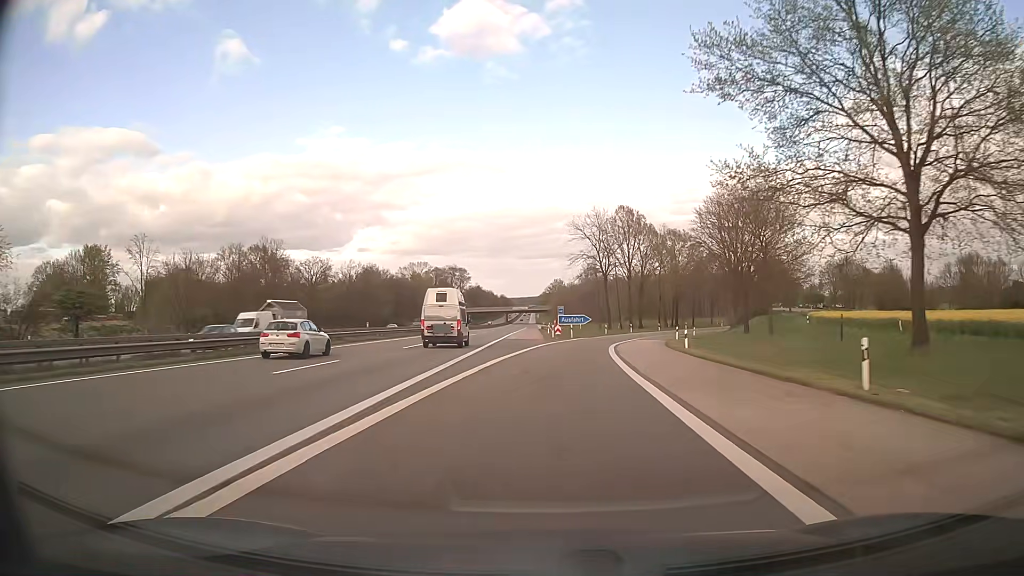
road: motorway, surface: asphalt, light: Day
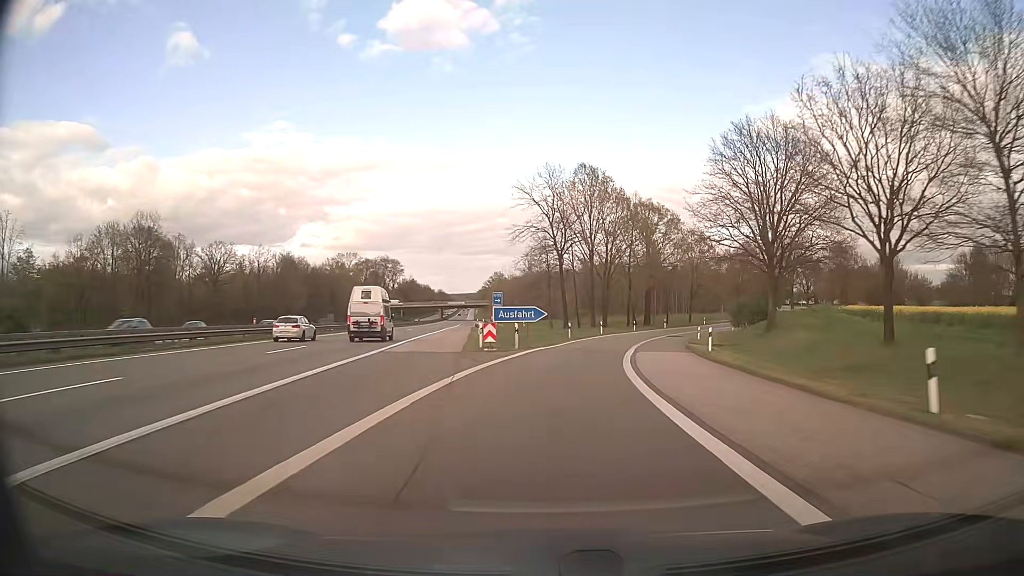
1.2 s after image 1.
(+1.0, +27.0) m; +5°
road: motorway_link
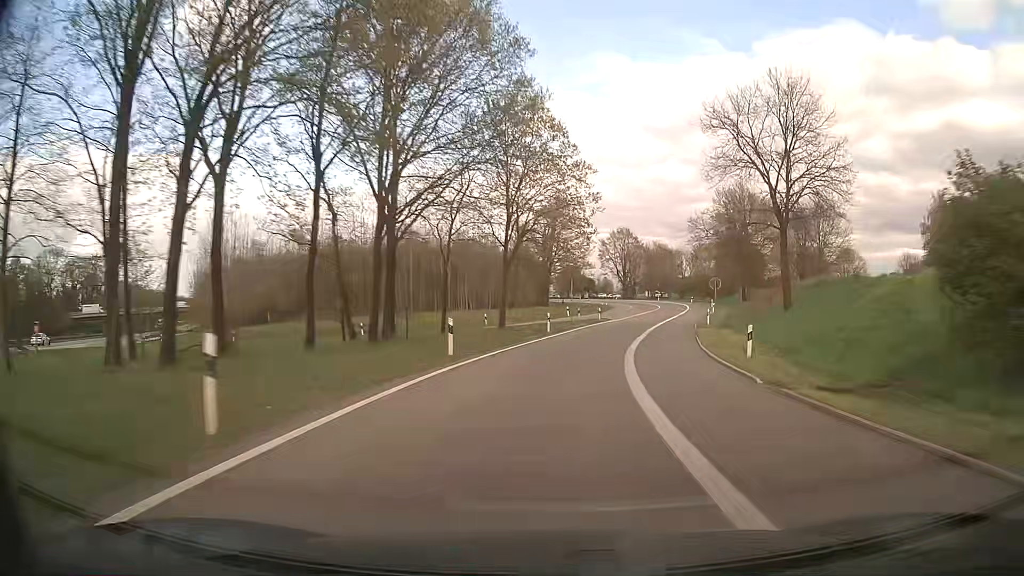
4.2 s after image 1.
(+11.1, +63.2) m; +21°
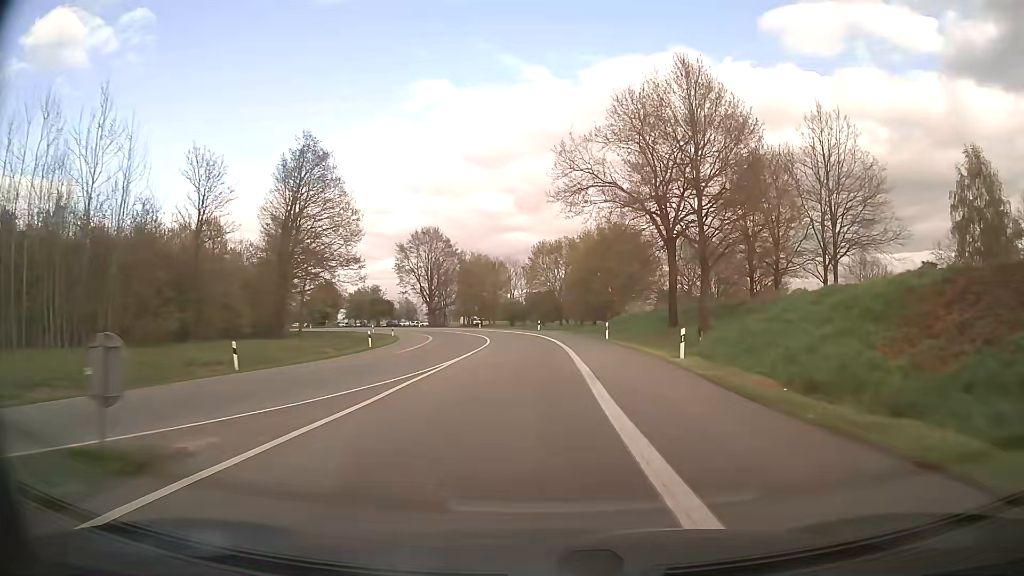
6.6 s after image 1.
(+7.5, +48.5) m; +16°
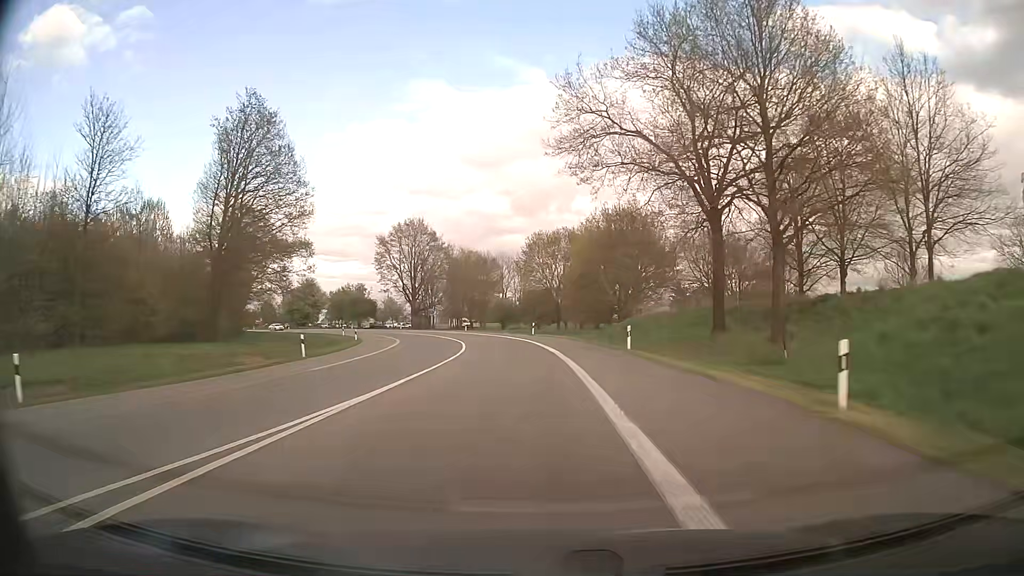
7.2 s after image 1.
(+0.1, +12.2) m; 0°
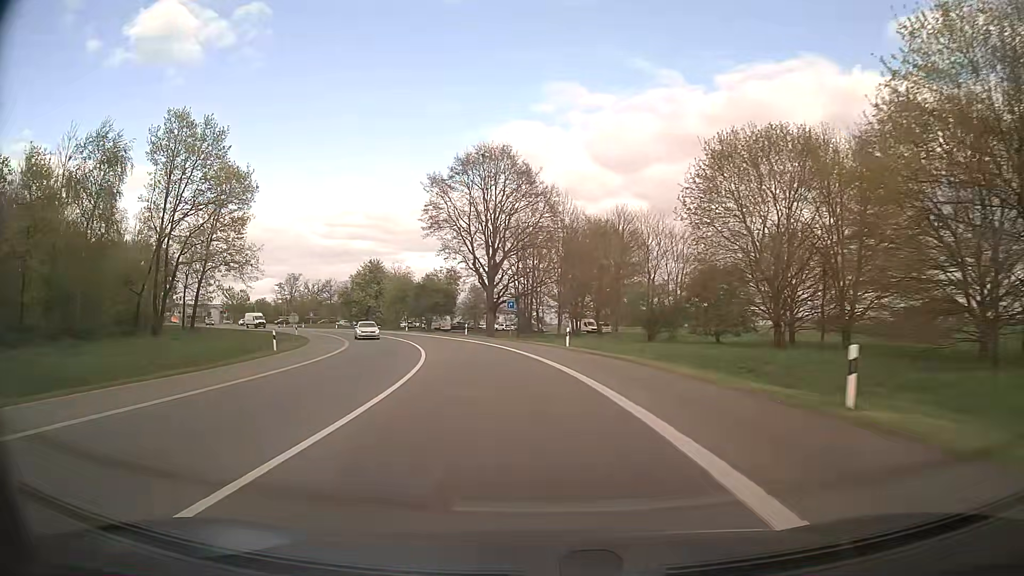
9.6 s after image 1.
(-3.1, +47.7) m; -11°
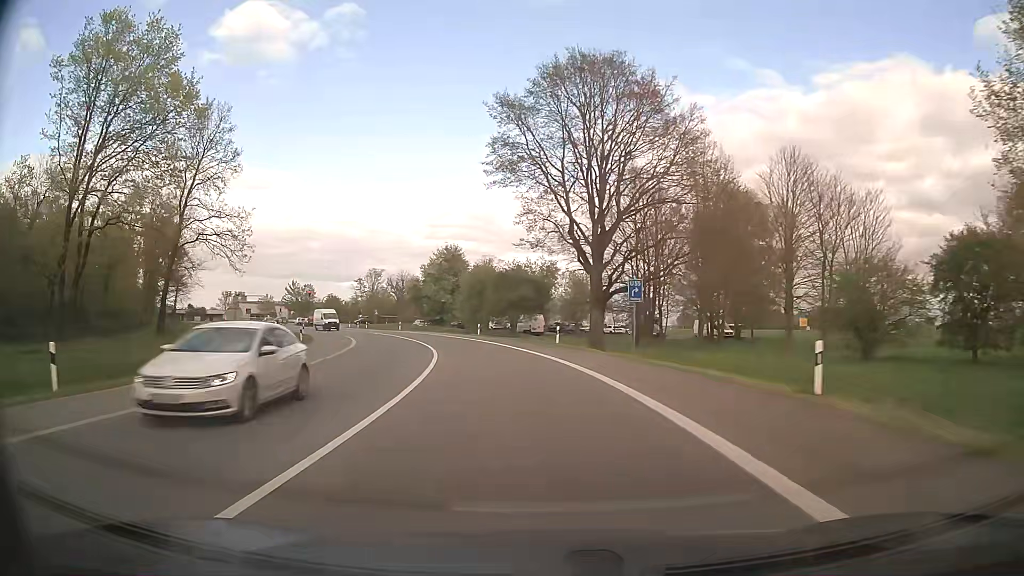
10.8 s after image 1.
(-1.9, +23.0) m; -9°
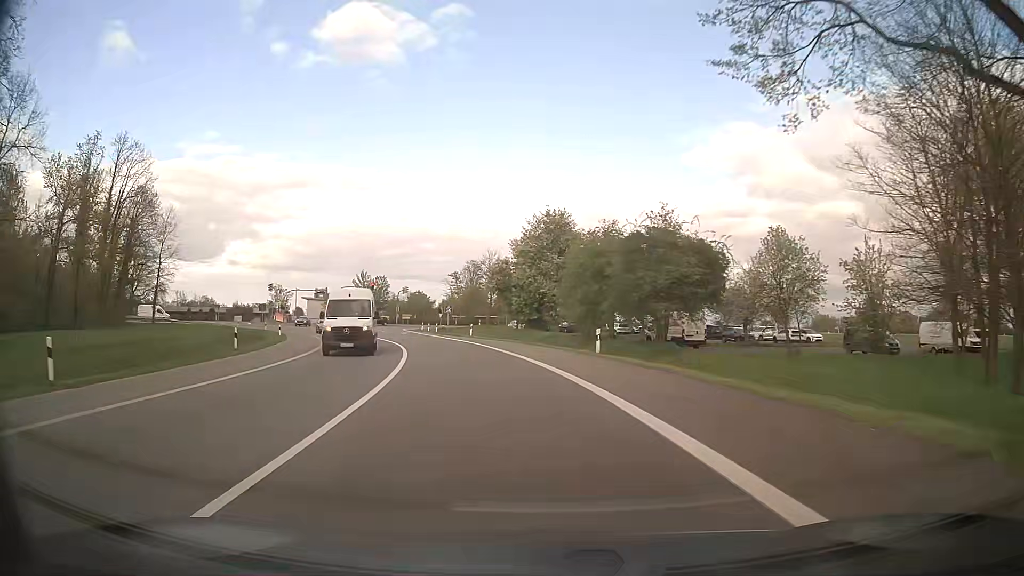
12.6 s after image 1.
(-2.9, +32.3) m; -10°
(0, +10) (-1, +20) (-3, +30) (-5, +40) (-8, +49) (-11, +59) (-14, +68) (-17, +78) (-19, +88) (-19, +98) m
